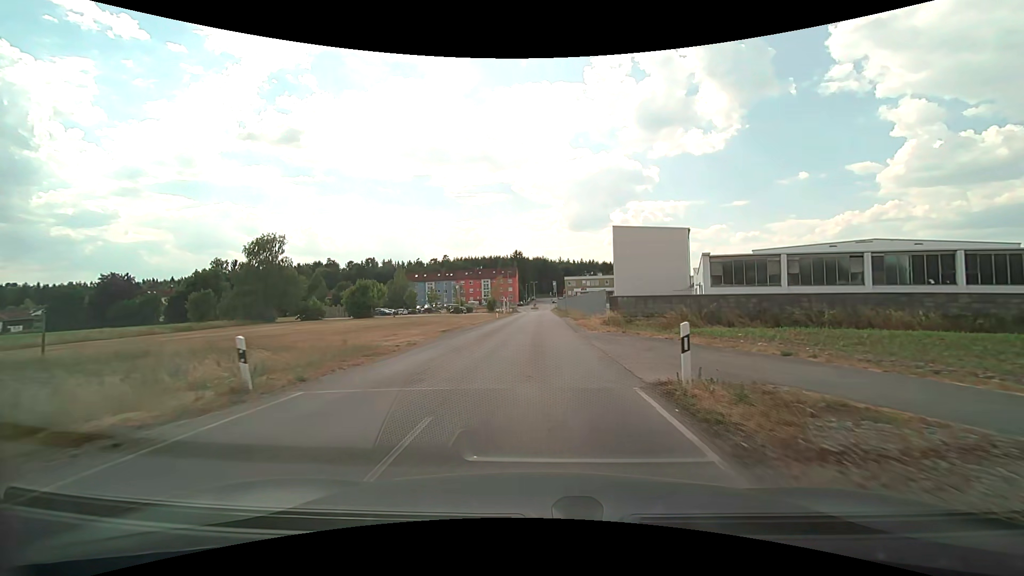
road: unclassified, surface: asphalt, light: Day
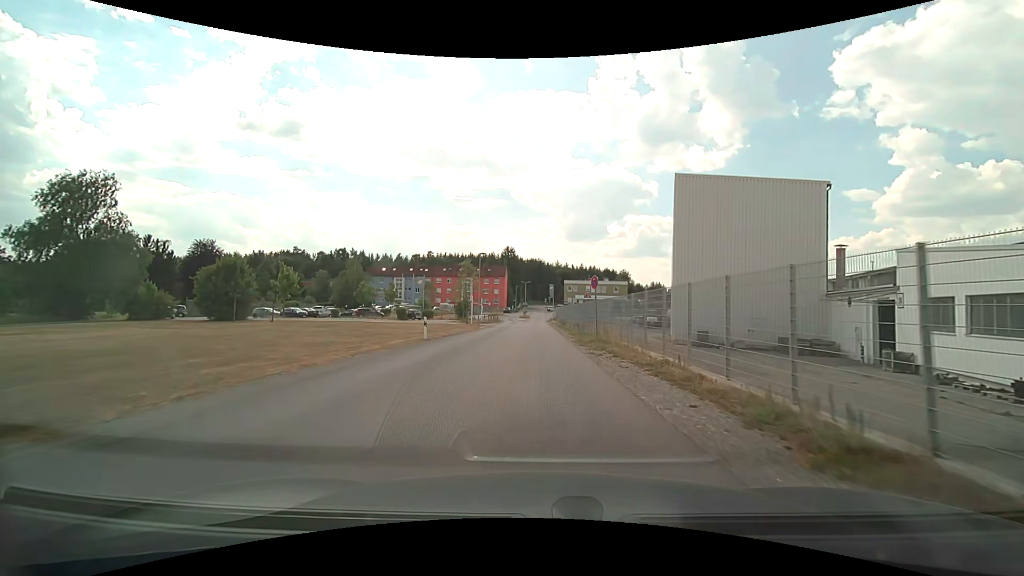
(+0.3, +34.4) m; +1°
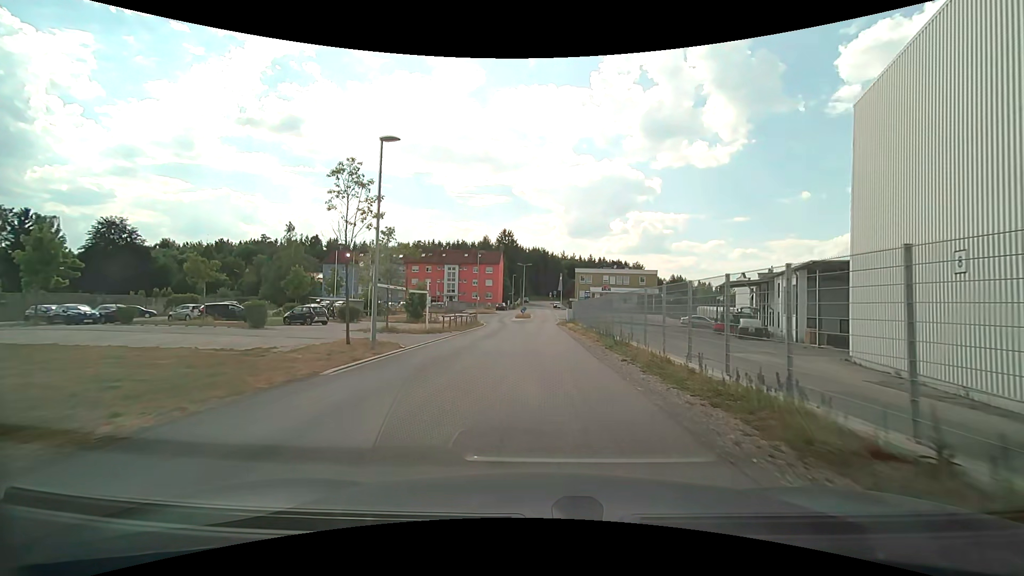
(-0.2, +32.5) m; 0°
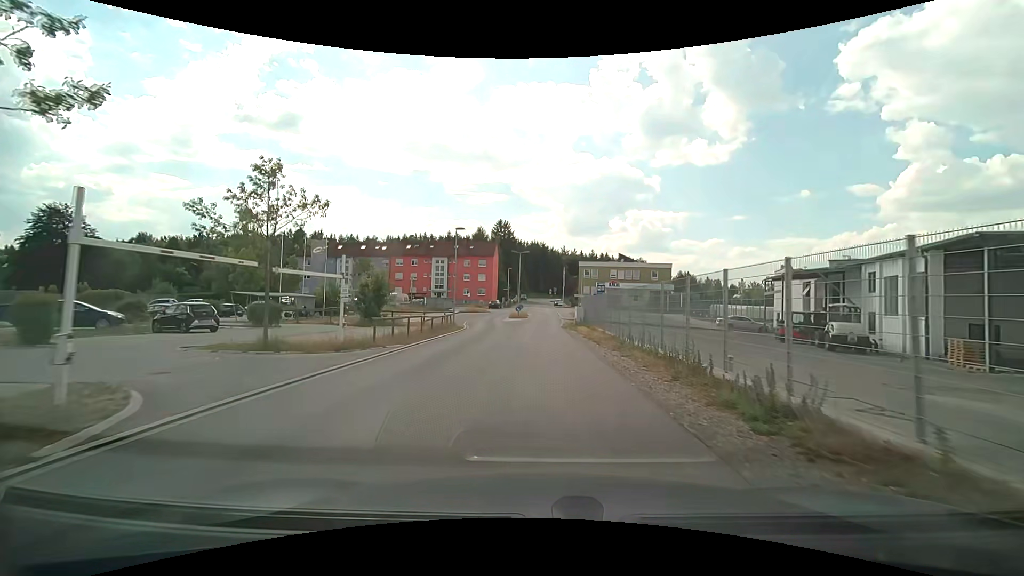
(0.0, +12.8) m; 0°
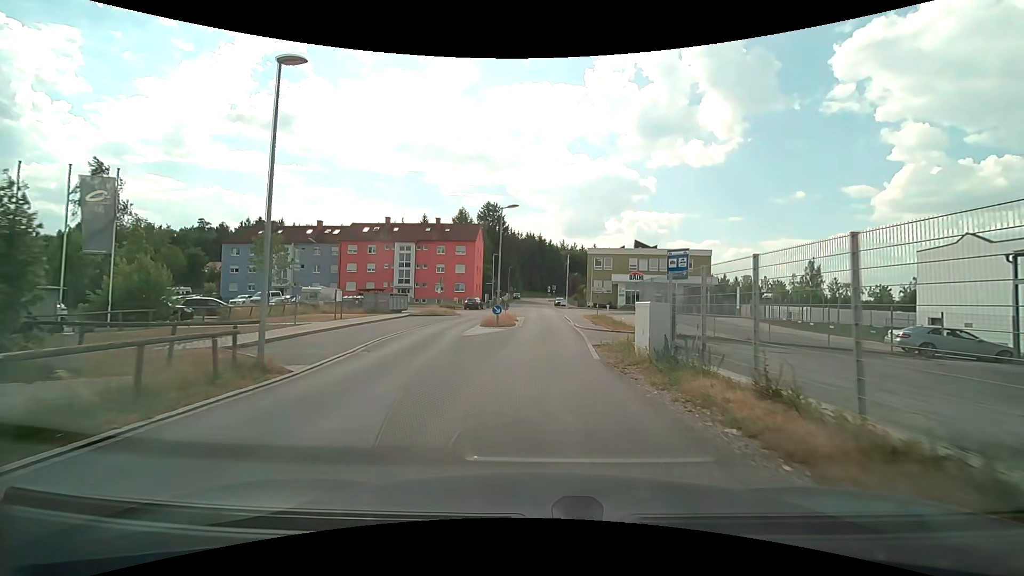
(0.0, +24.8) m; +1°
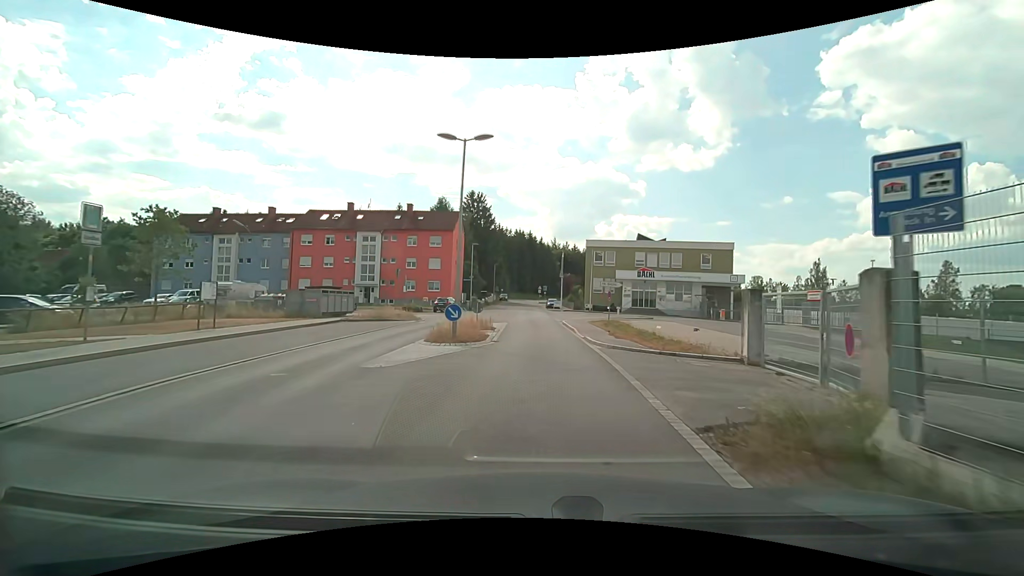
(+0.1, +12.6) m; +1°
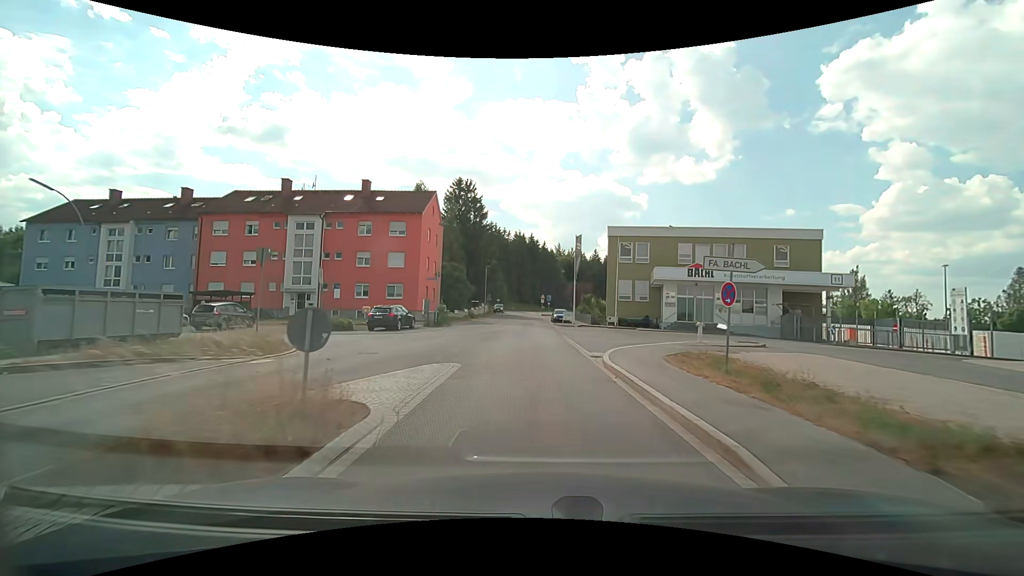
(+0.1, +19.2) m; -1°
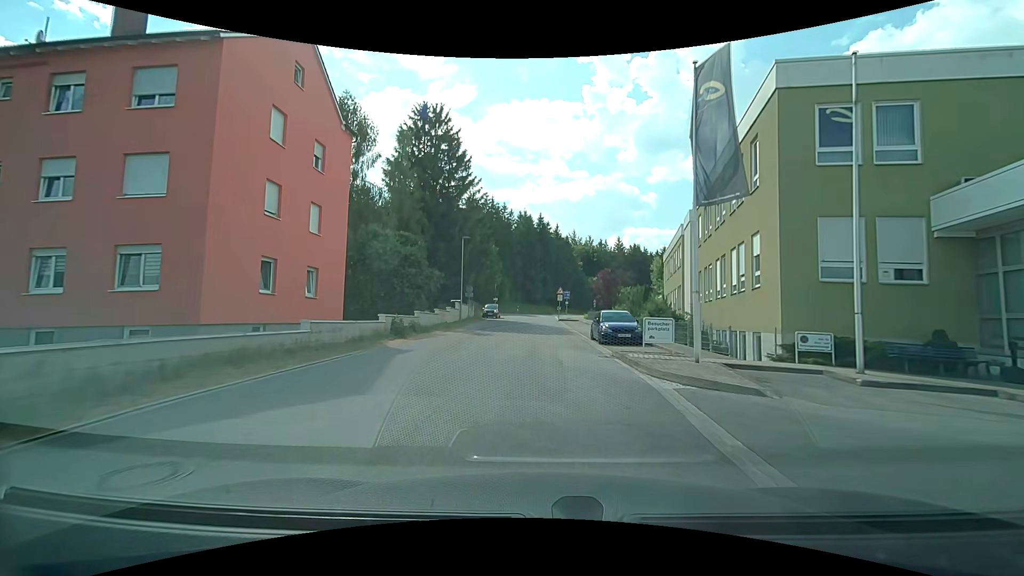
(-0.2, +31.9) m; 0°
(0, +10) (0, +20) (0, +30) (0, +40) (0, +50) (0, +60) (0, +70) (0, +80) (+2, +90) (+5, +99) m
